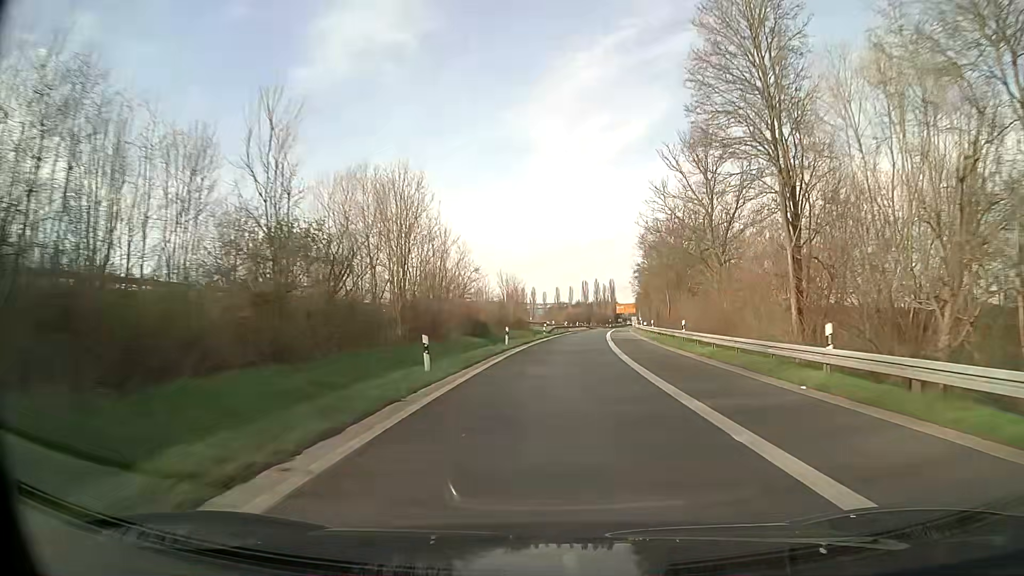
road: motorway_link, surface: asphalt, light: Day
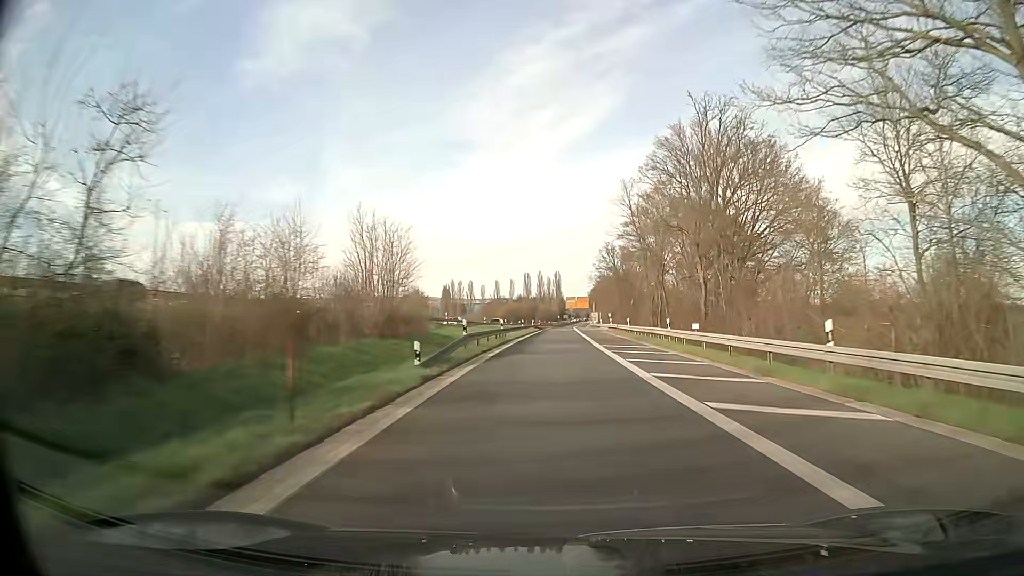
(+1.7, +41.1) m; +5°
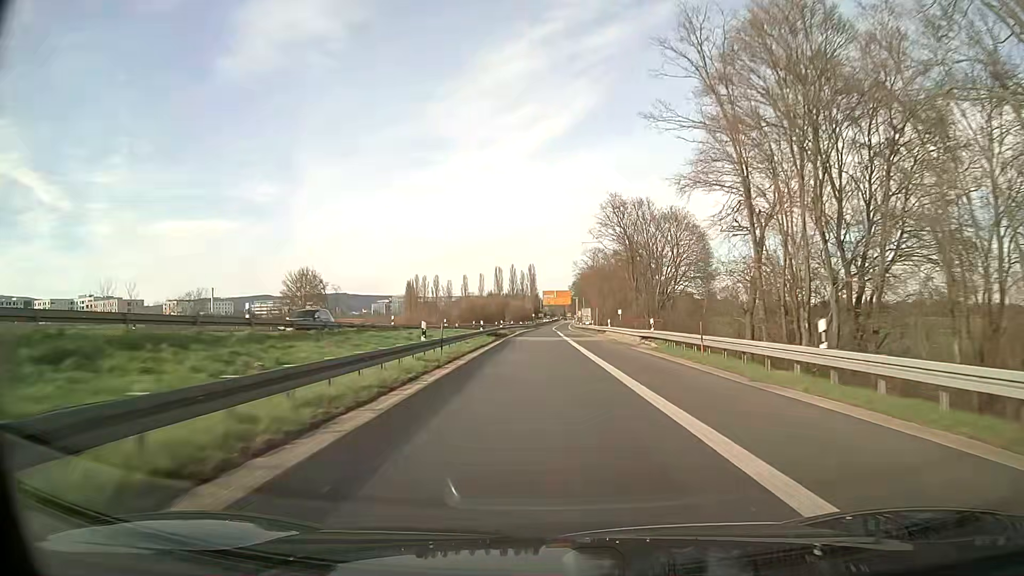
(+0.9, +41.0) m; +2°
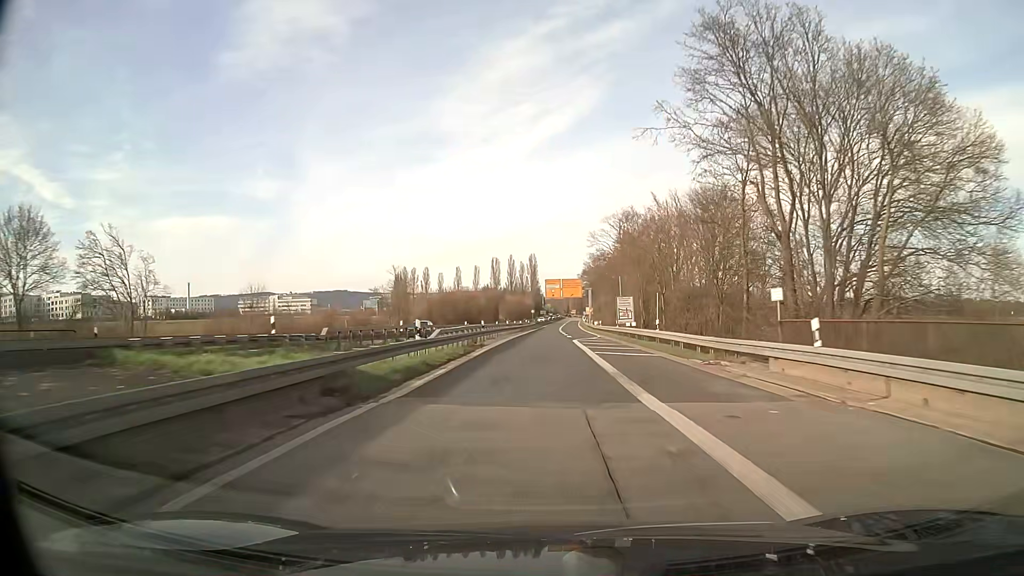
(0.0, +40.4) m; 0°
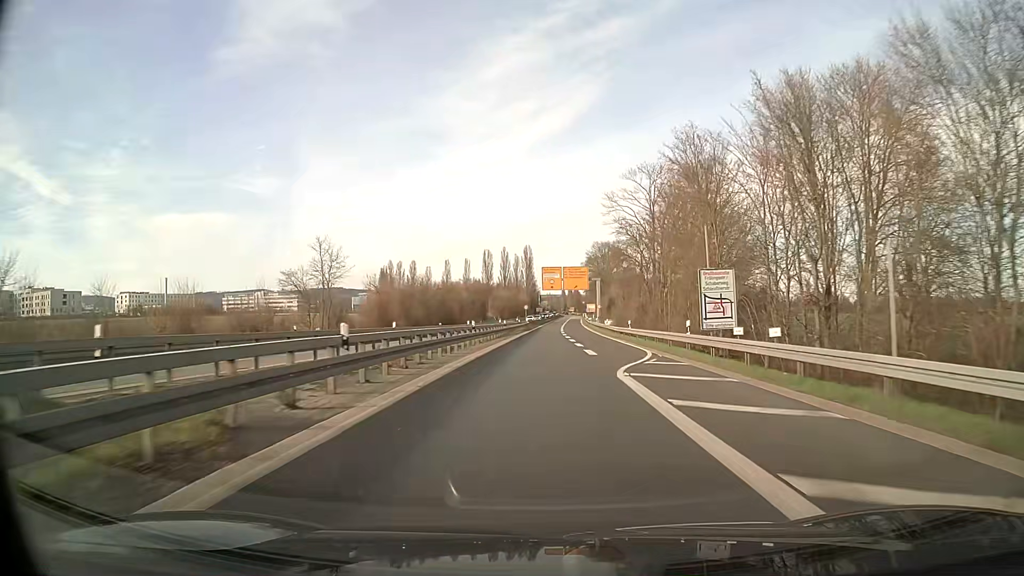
(0.0, +26.5) m; 0°
(0, +10) (0, +20) (0, +30) (0, +40) (+1, +50) (+1, +60) (+1, +70) (+1, +80) (+1, +90) (+2, +100) m
